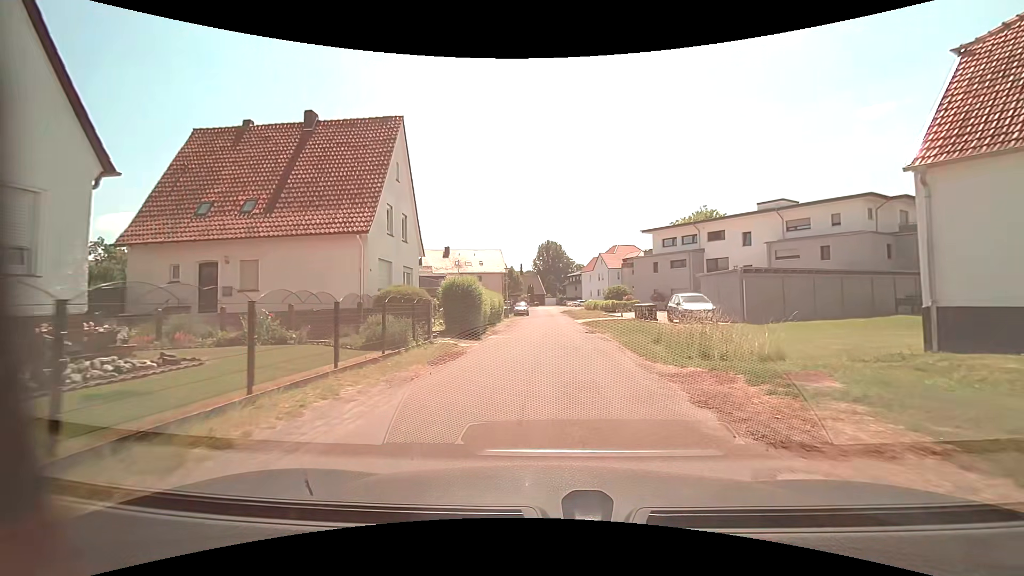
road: residential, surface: asphalt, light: Day
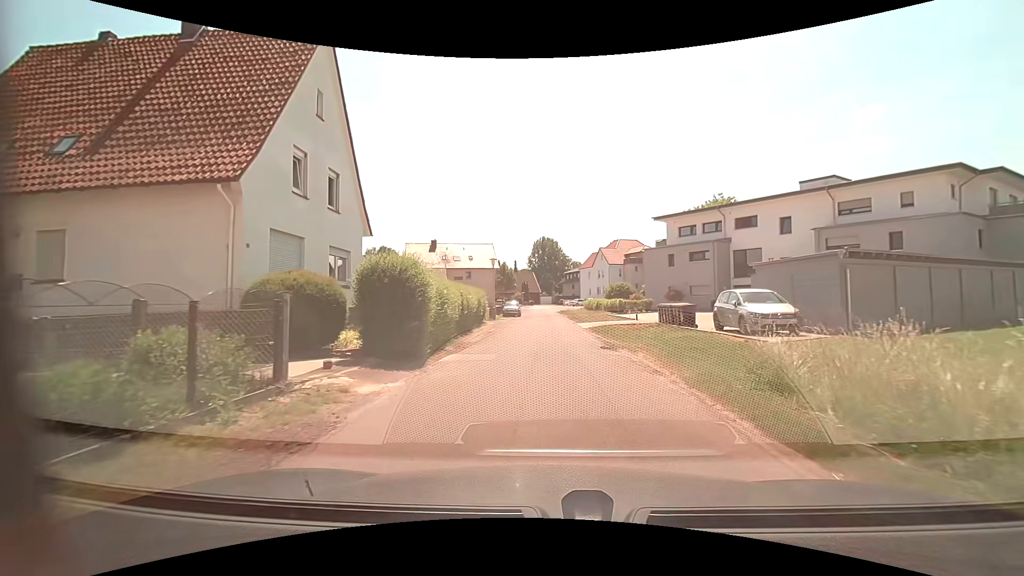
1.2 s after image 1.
(+0.1, +8.6) m; +1°
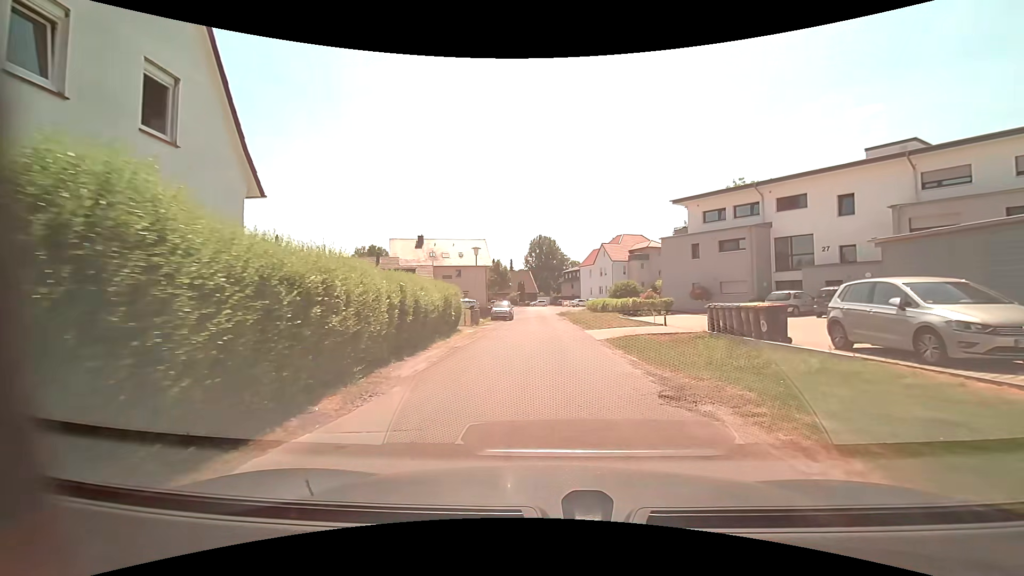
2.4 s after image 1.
(+0.1, +8.2) m; +1°
